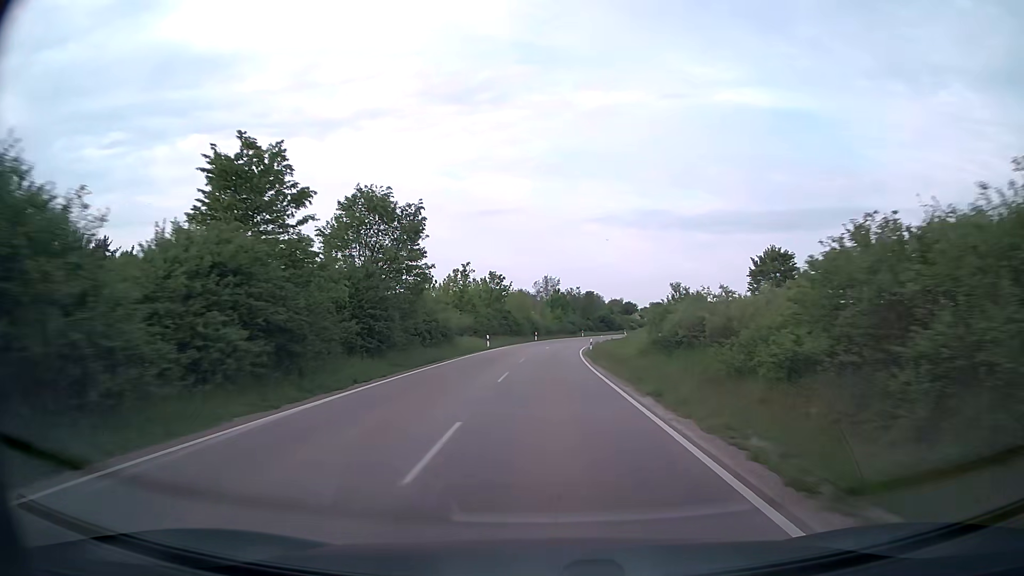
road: secondary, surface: asphalt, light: Day
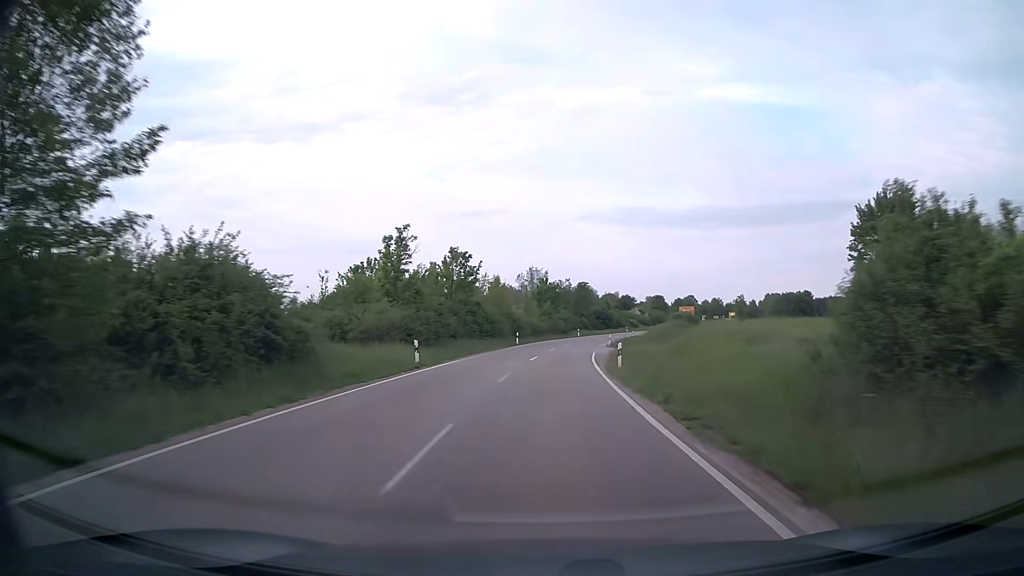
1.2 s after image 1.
(+0.1, +24.2) m; +1°
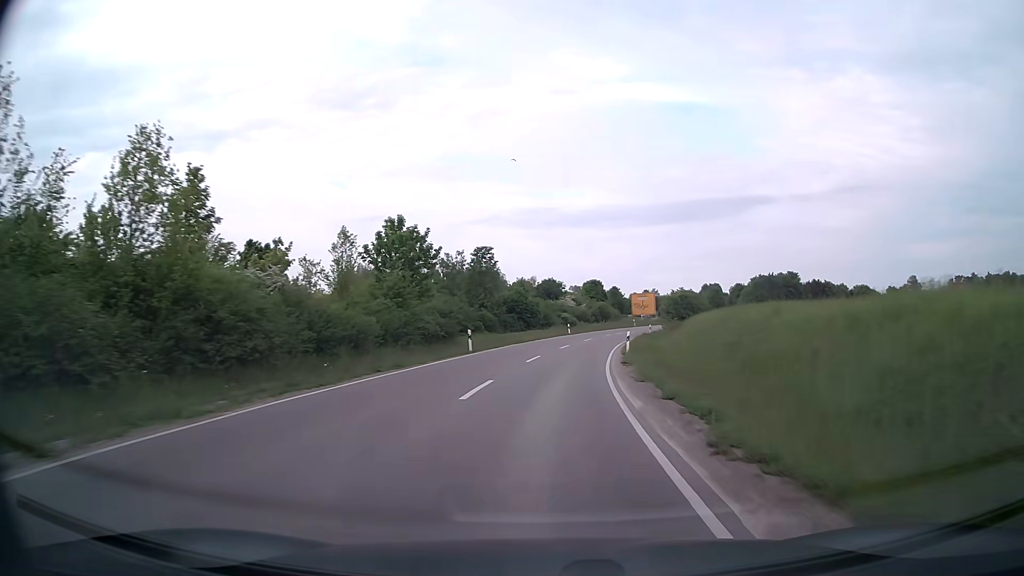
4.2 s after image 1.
(+3.4, +59.0) m; +9°
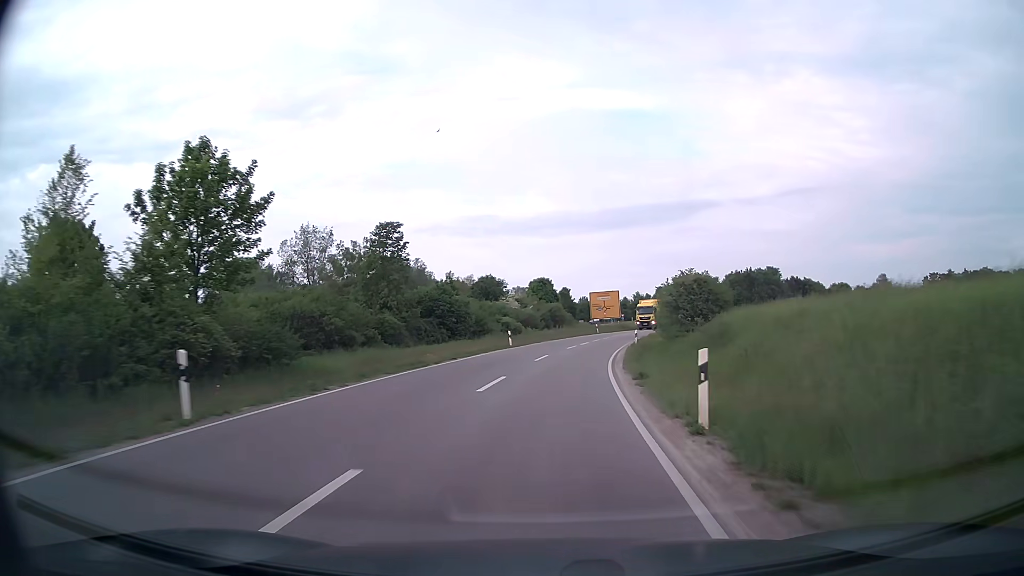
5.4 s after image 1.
(+0.8, +22.4) m; +4°
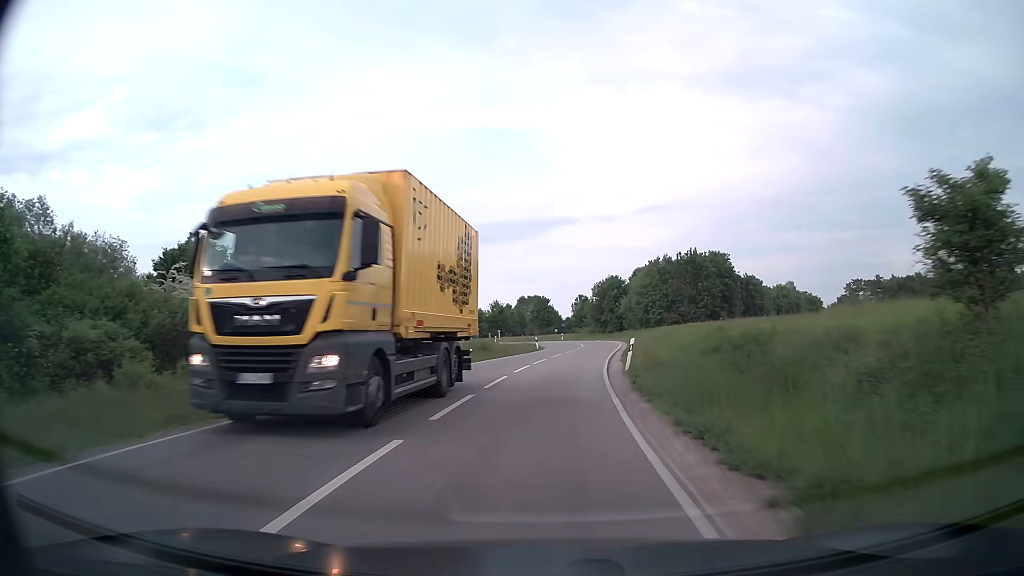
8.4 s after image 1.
(+5.4, +51.7) m; +12°
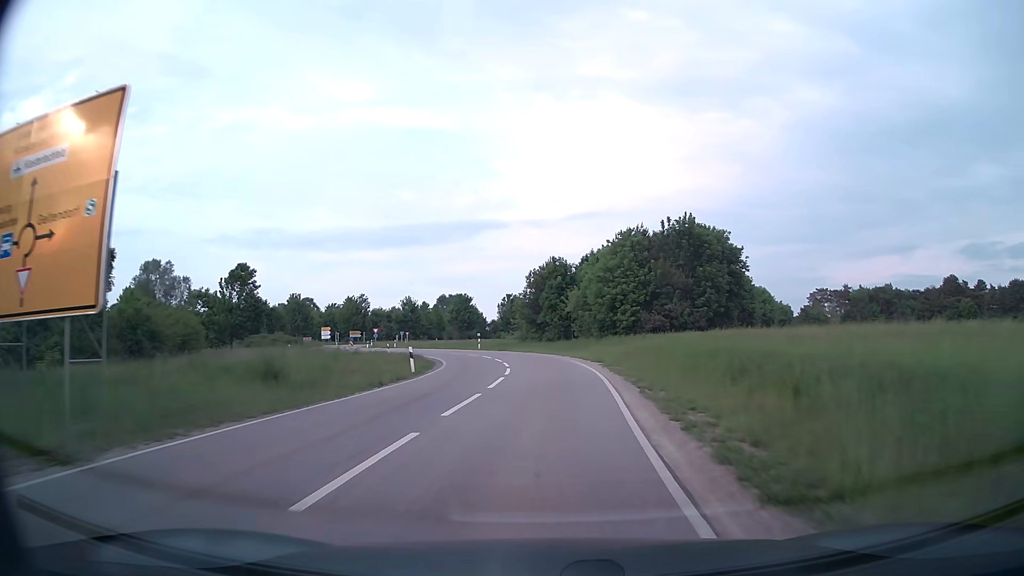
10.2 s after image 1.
(+1.6, +28.6) m; +6°
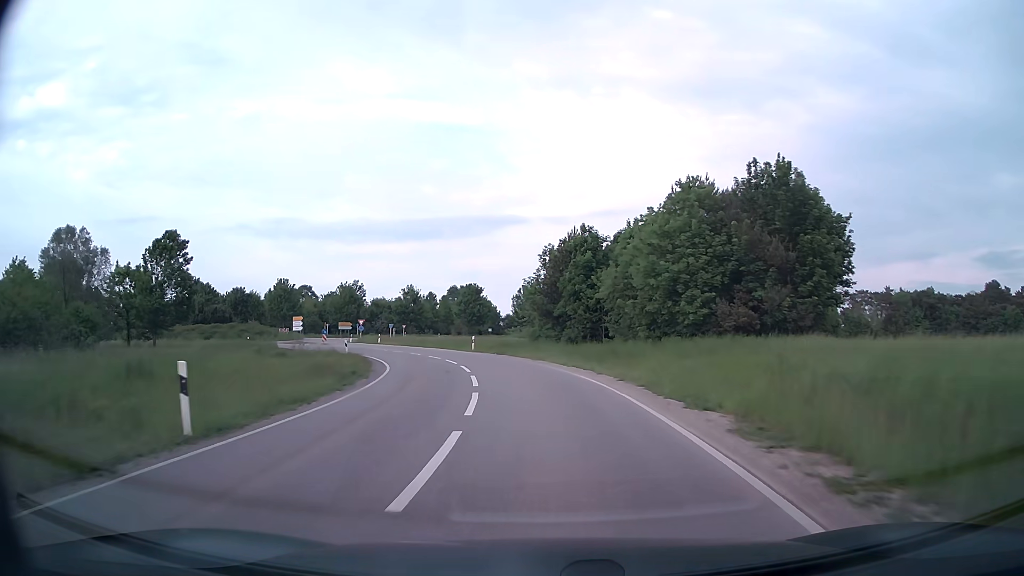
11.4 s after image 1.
(+0.2, +17.5) m; -1°
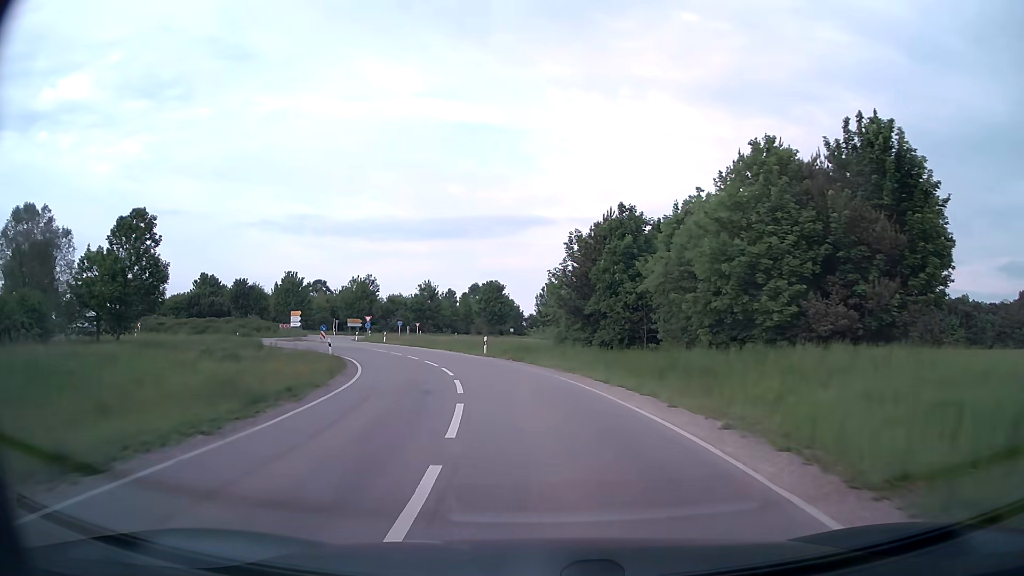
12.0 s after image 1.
(-0.1, +8.2) m; -2°
(0, +10) (-1, +20) (-3, +30) (-6, +39) (-10, +48) (-15, +57) (-19, +66) (-23, +76) (-27, +85) (-32, +93) m
